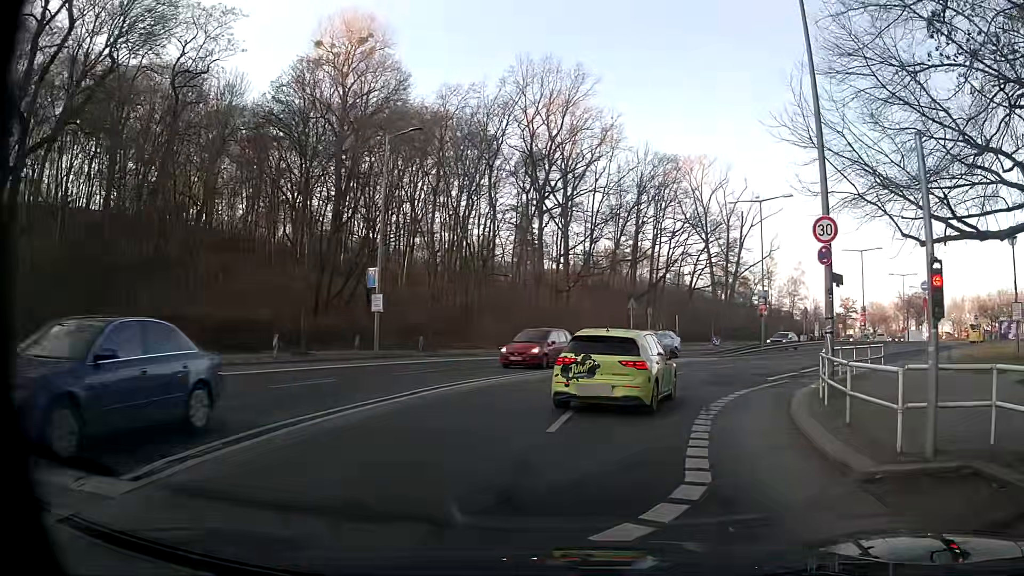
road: secondary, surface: asphalt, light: Day
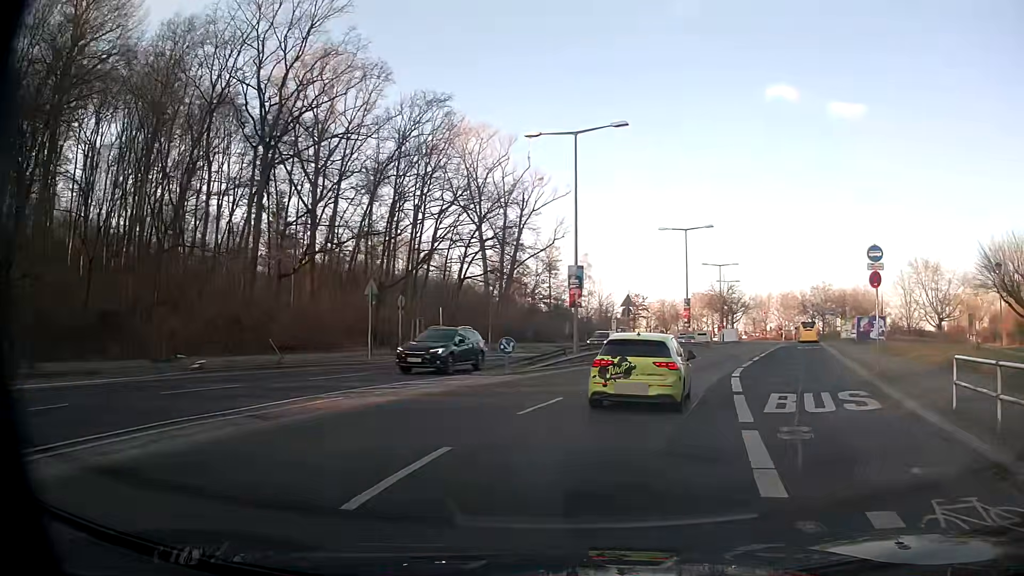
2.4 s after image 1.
(+3.5, +16.5) m; +21°
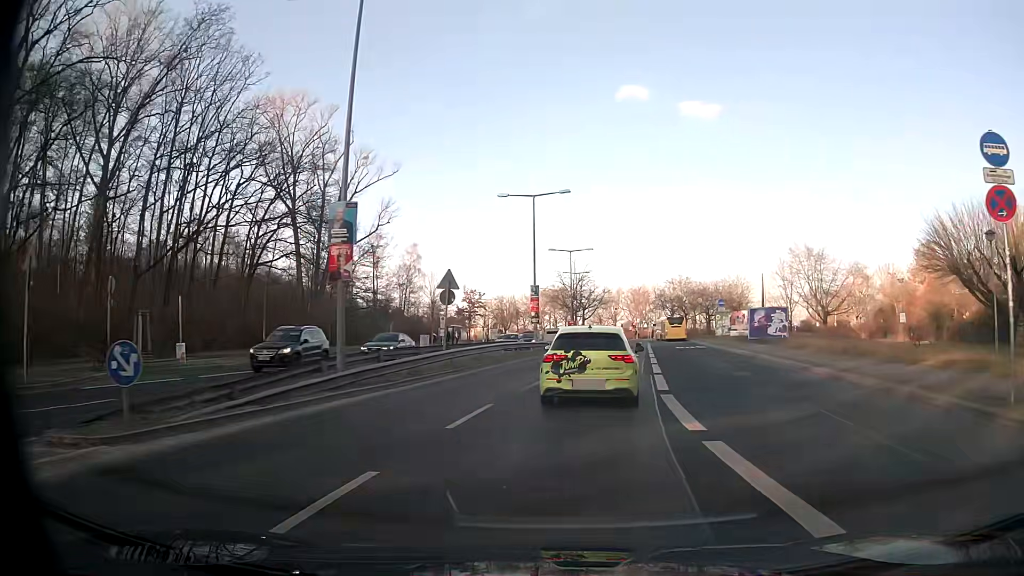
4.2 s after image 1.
(+2.0, +14.2) m; +14°
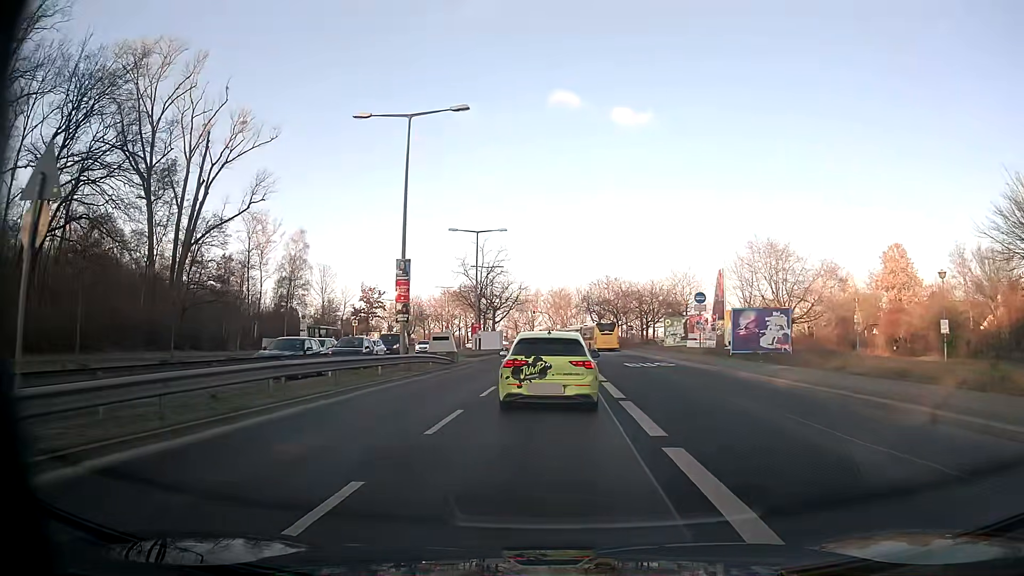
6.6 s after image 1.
(+1.5, +18.0) m; +8°
(0, +10) (0, +20) (0, +30) (+1, +40) (+1, +50) (+1, +60) (+1, +70) (0, +80) (-1, +90) (-4, +100) m
